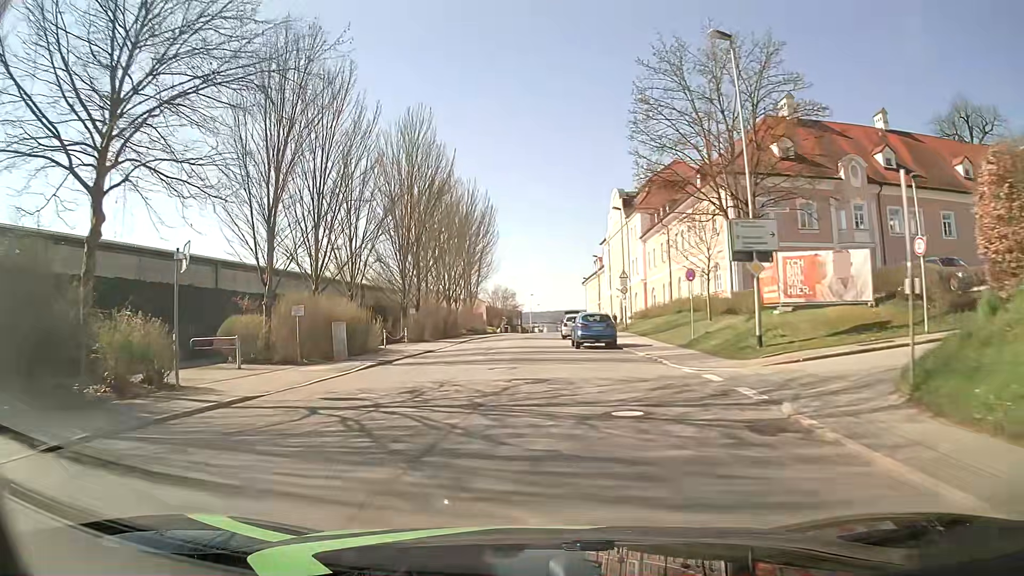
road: tertiary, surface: asphalt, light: Day
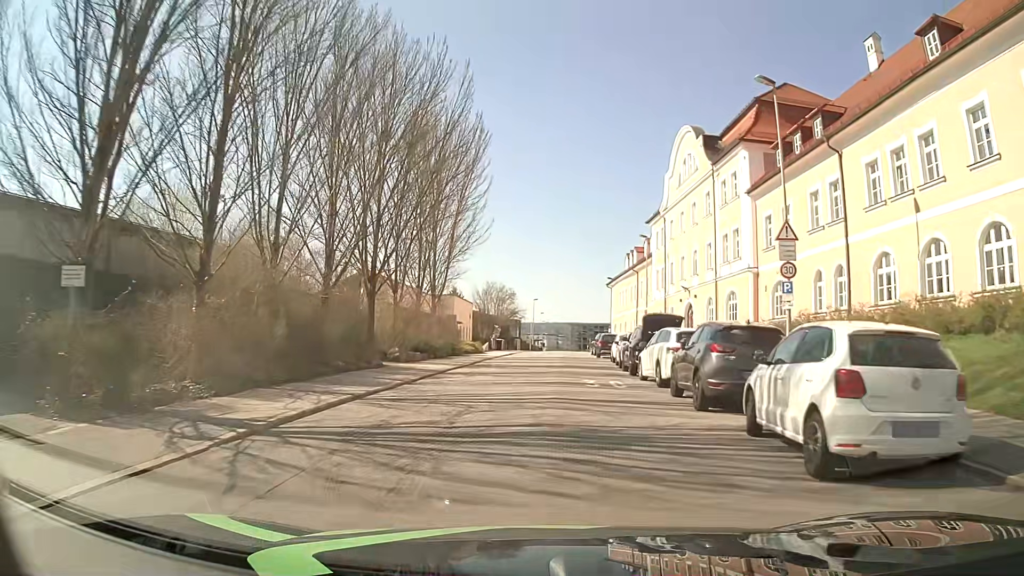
(-1.1, +33.8) m; 0°
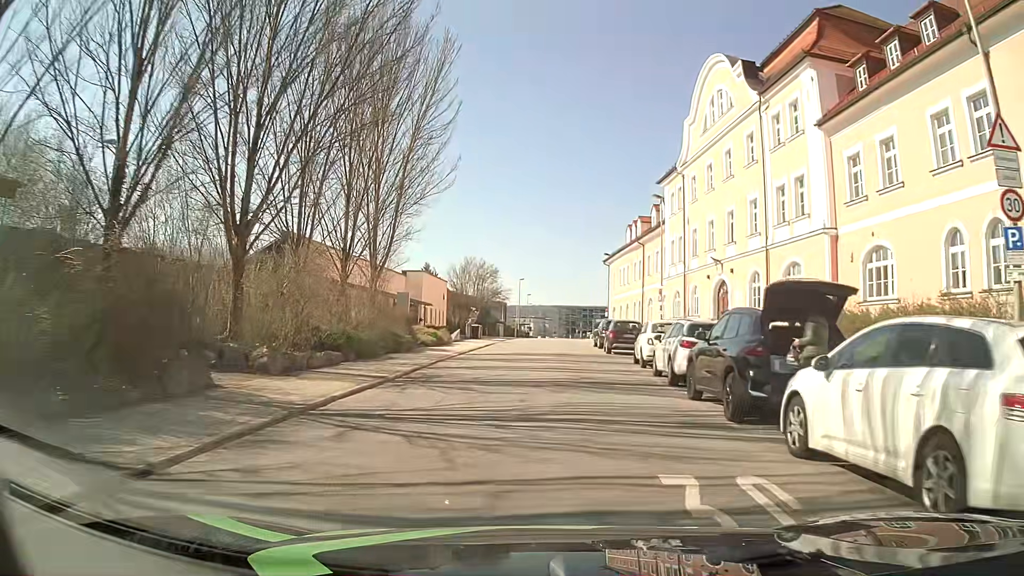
(+0.1, +12.1) m; +1°
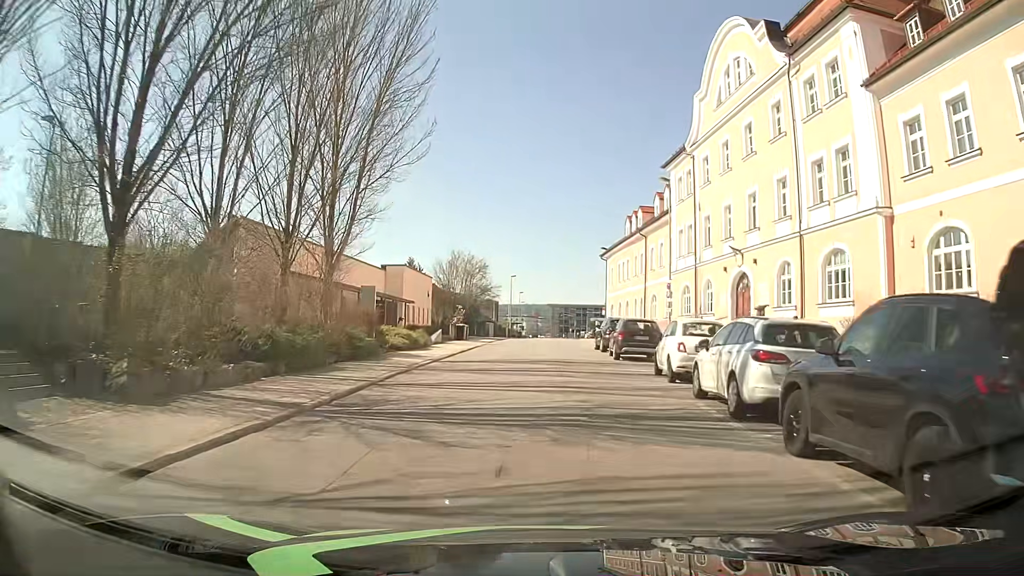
(+0.1, +5.2) m; +1°
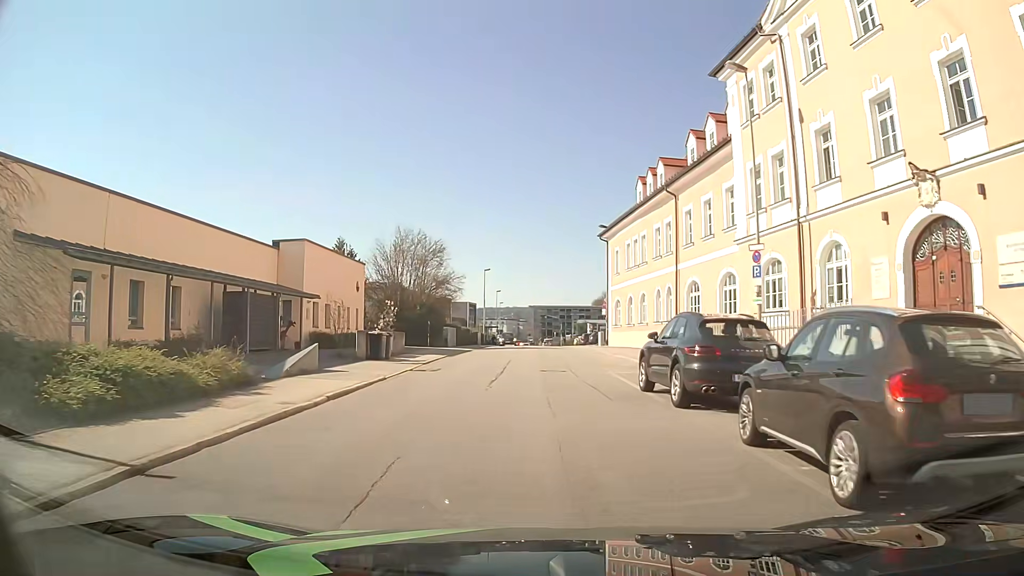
(+0.4, +19.5) m; +2°
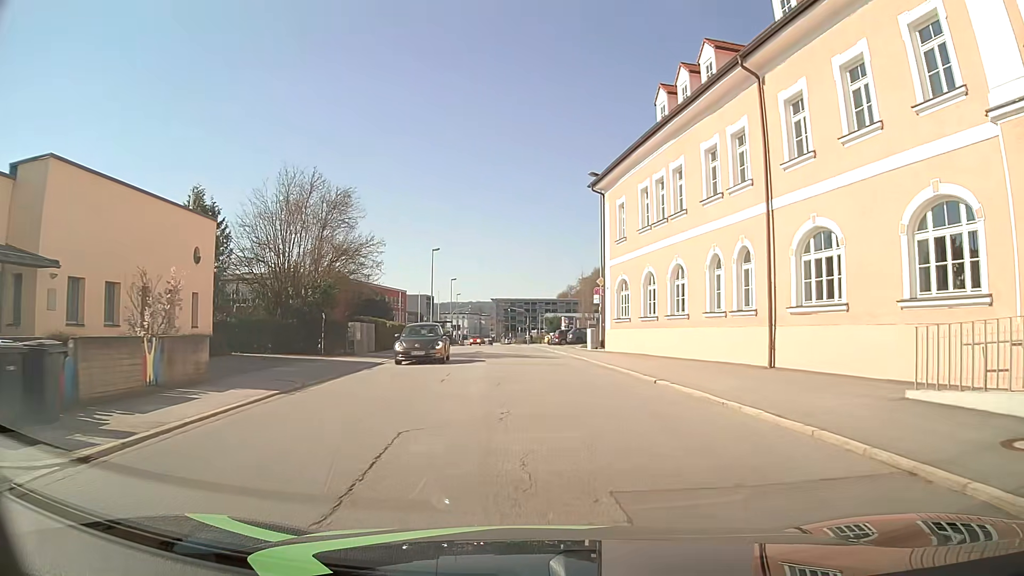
(+0.1, +18.8) m; +3°
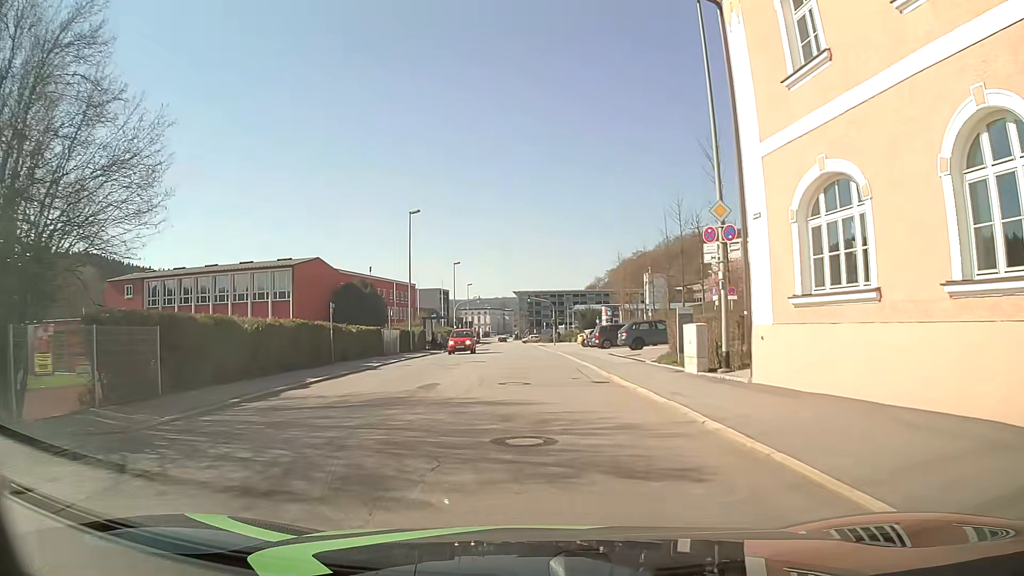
(0.0, +23.2) m; -2°
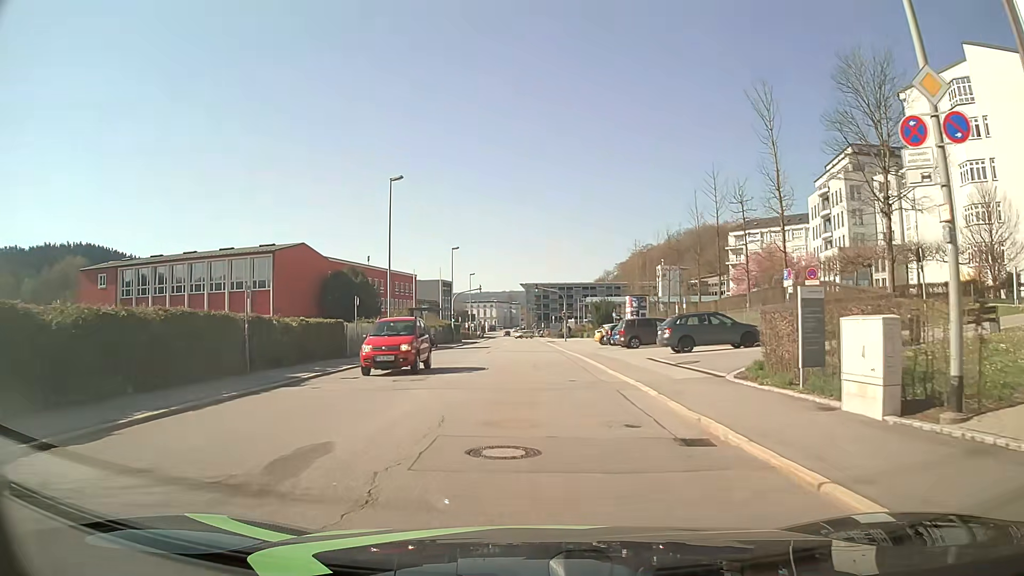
(-0.1, +9.4) m; 0°
(0, +10) (0, +20) (0, +30) (-1, +40) (-1, +50) (-1, +60) (-1, +70) (-1, +80) (-1, +90) (-2, +100) m
